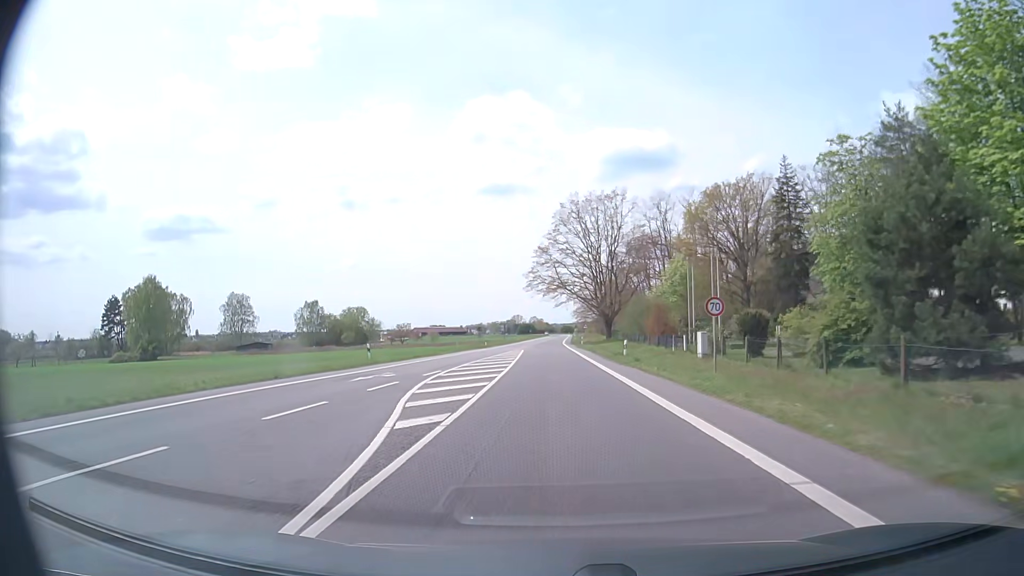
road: secondary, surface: asphalt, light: Day
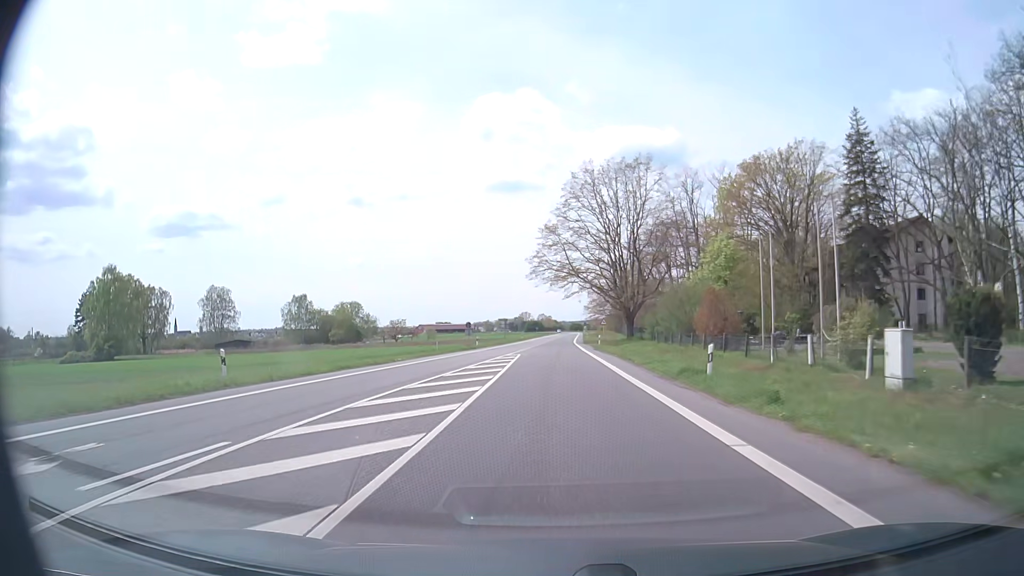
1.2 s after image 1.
(-0.1, +17.9) m; -1°
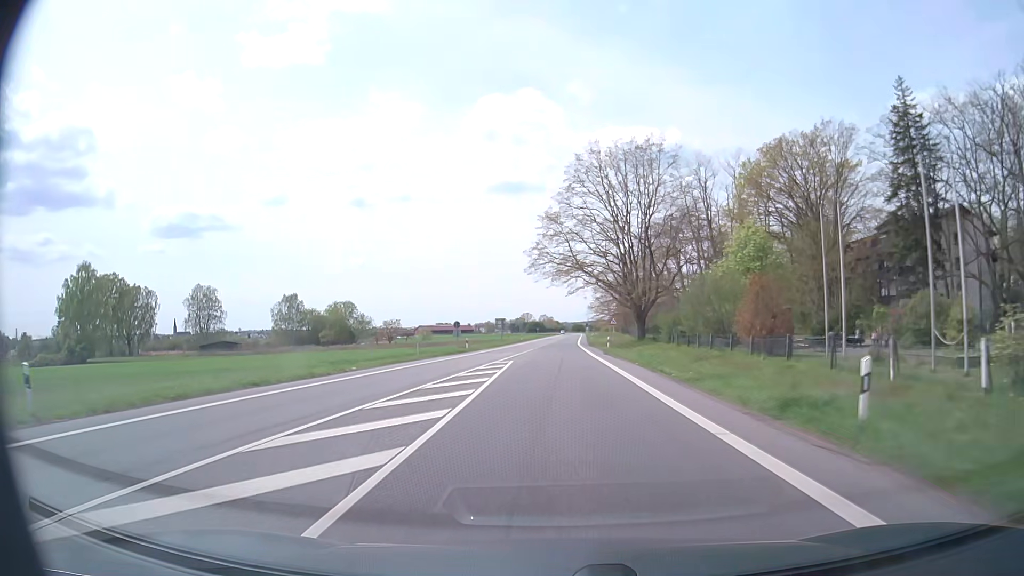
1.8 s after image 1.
(0.0, +9.0) m; 0°
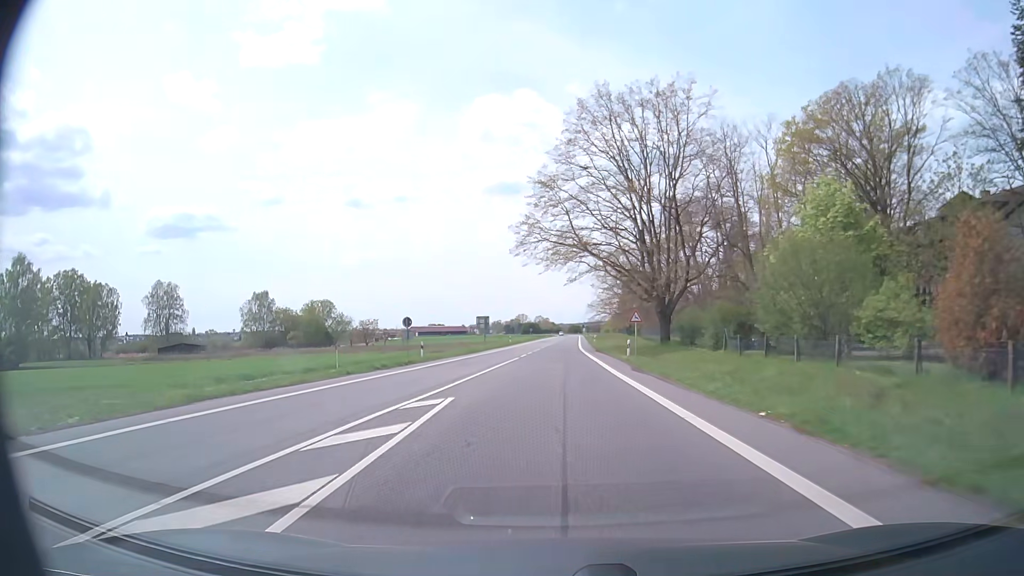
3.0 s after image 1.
(0.0, +18.2) m; 0°
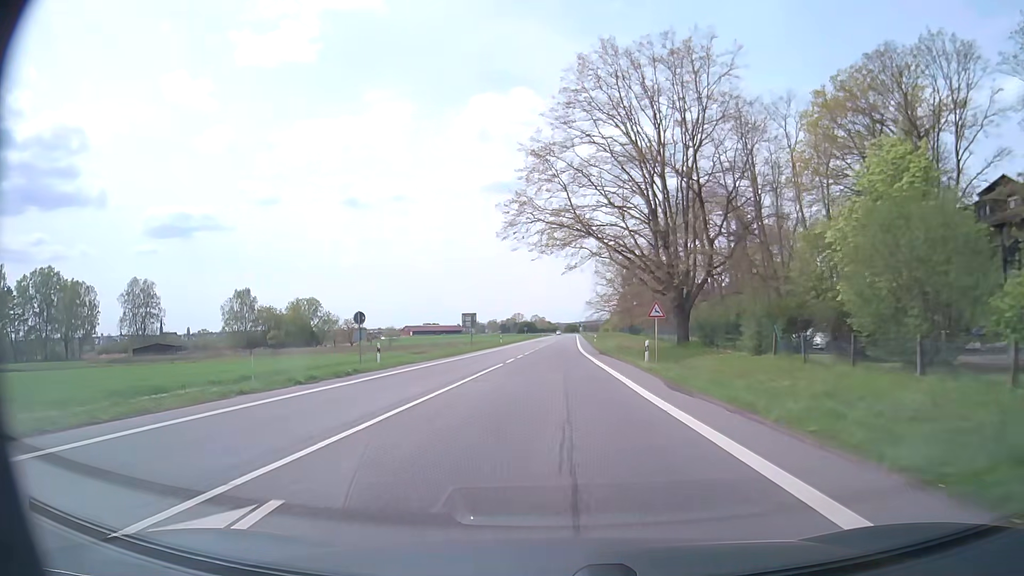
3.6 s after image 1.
(0.0, +9.2) m; 0°
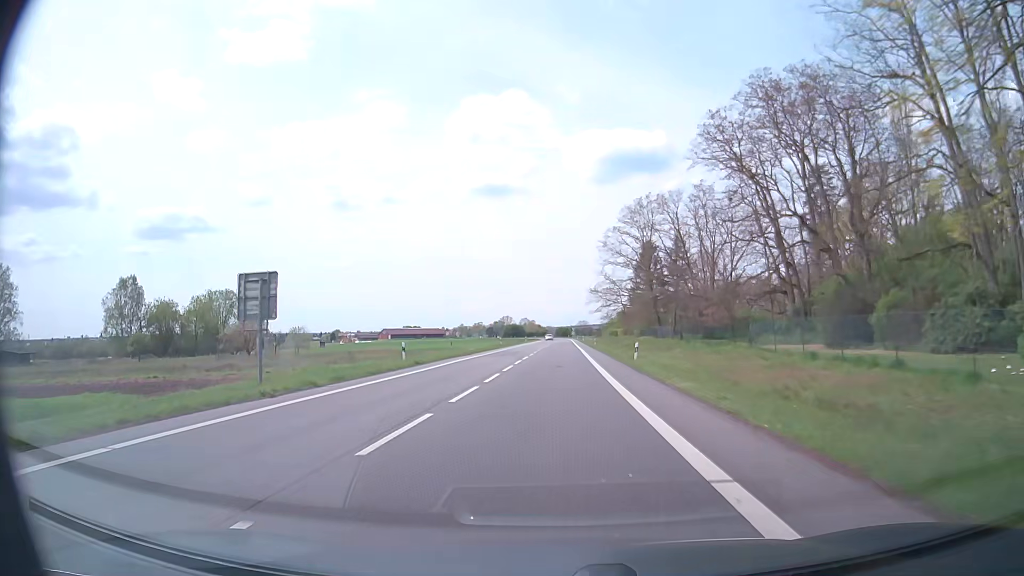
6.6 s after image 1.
(+0.4, +48.4) m; 0°
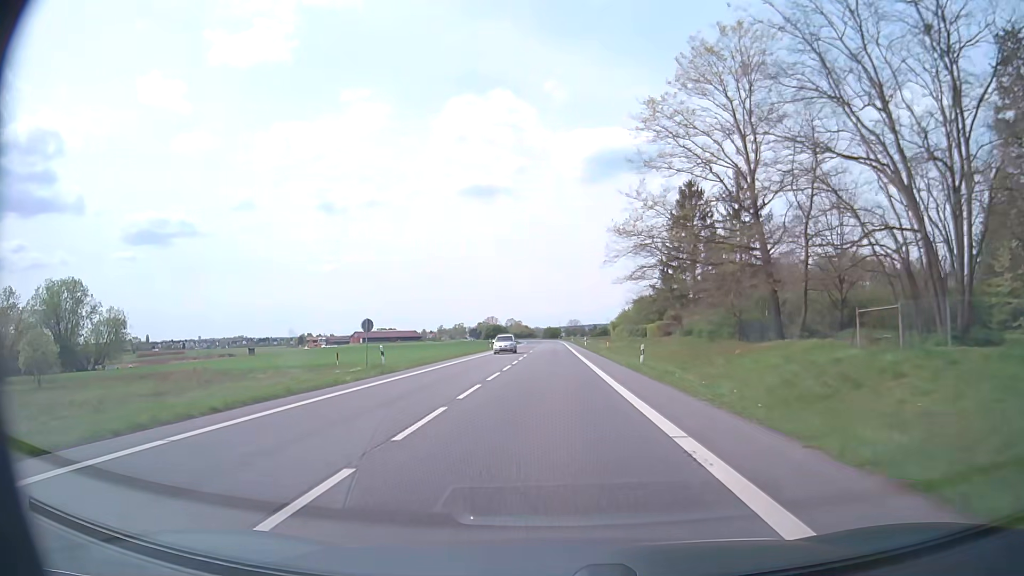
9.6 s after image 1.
(+0.9, +52.9) m; +1°
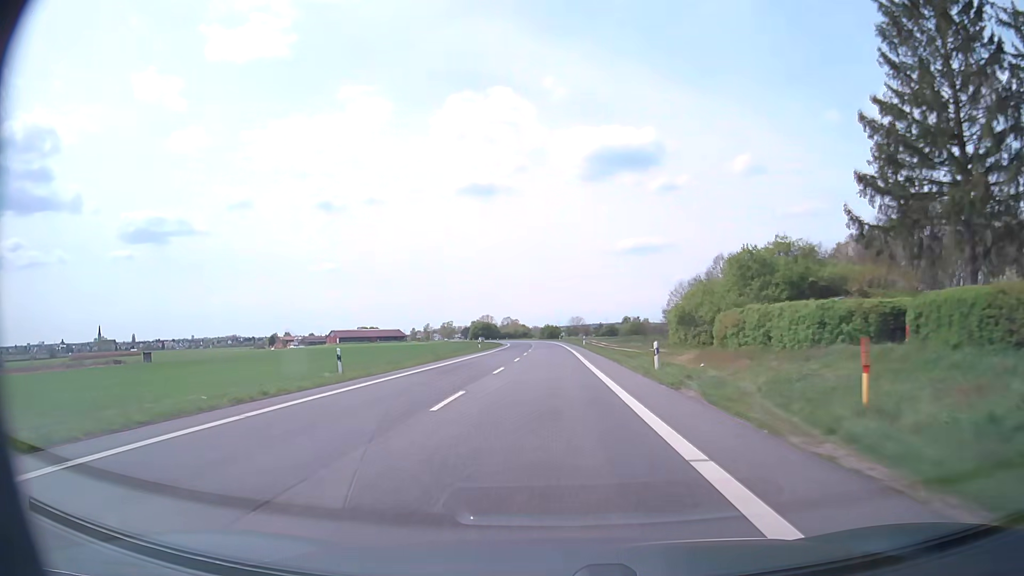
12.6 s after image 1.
(0.0, +56.6) m; 0°
(0, +10) (0, +20) (0, +30) (0, +40) (0, +50) (0, +60) (0, +70) (0, +80) (0, +90) (-1, +100) m
